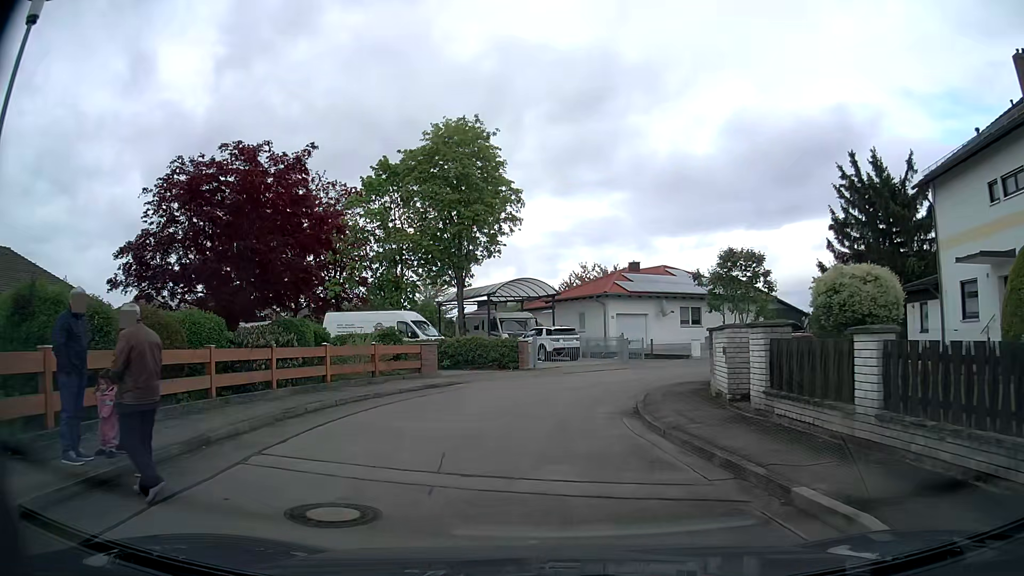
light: Day
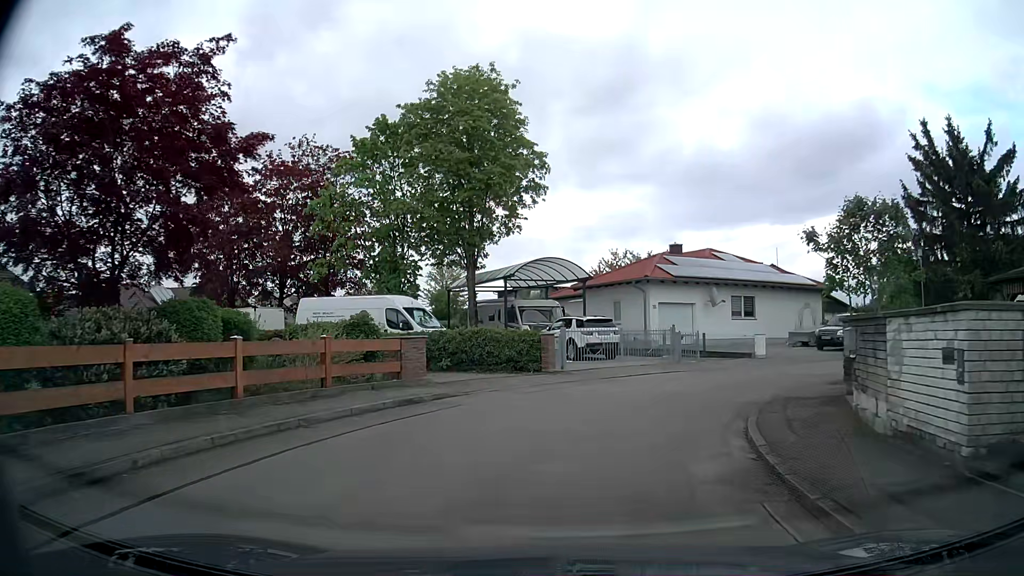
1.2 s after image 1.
(-0.1, +6.5) m; -2°
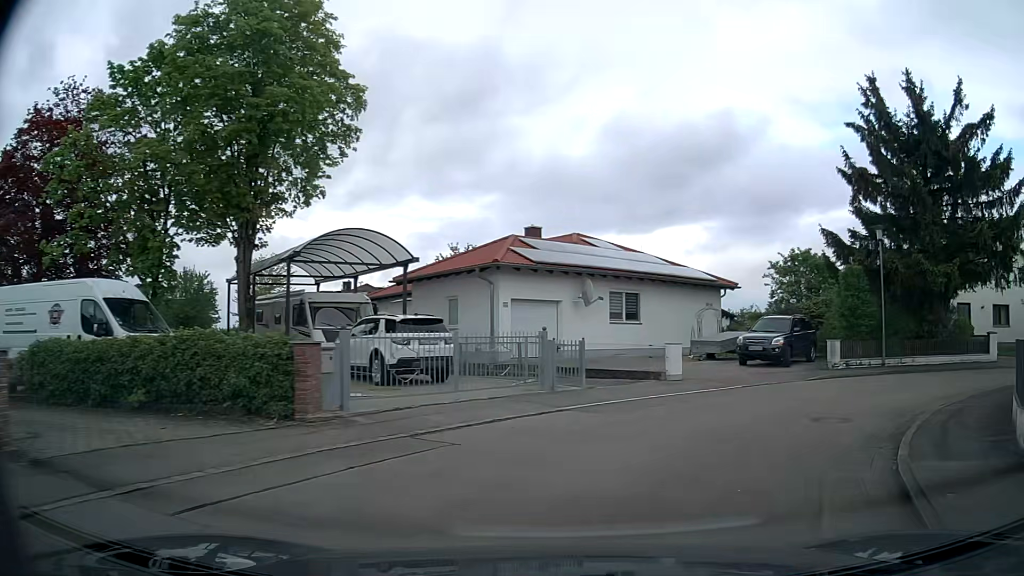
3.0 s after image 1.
(+0.7, +9.8) m; +12°
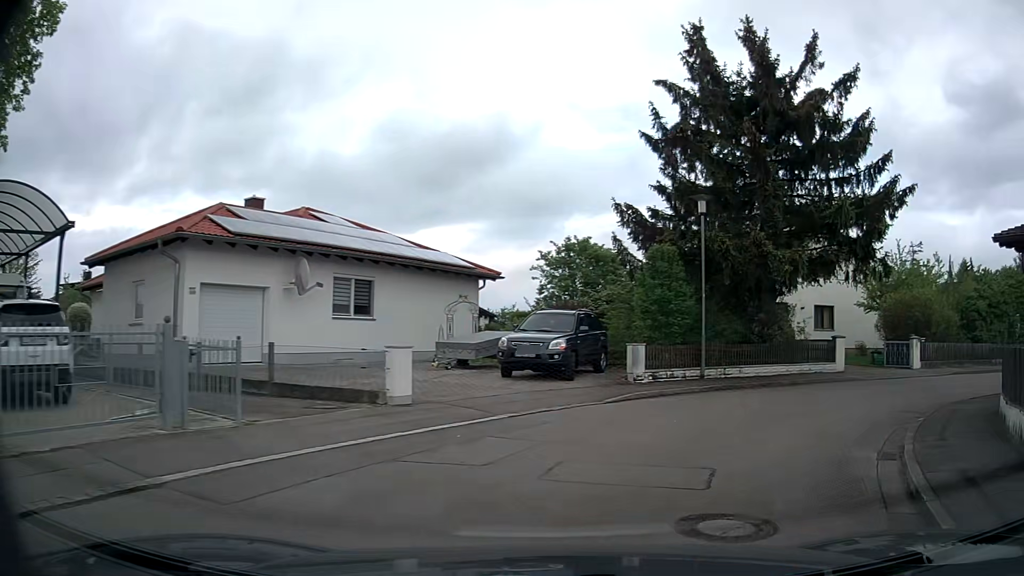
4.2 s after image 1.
(+1.2, +6.4) m; +20°
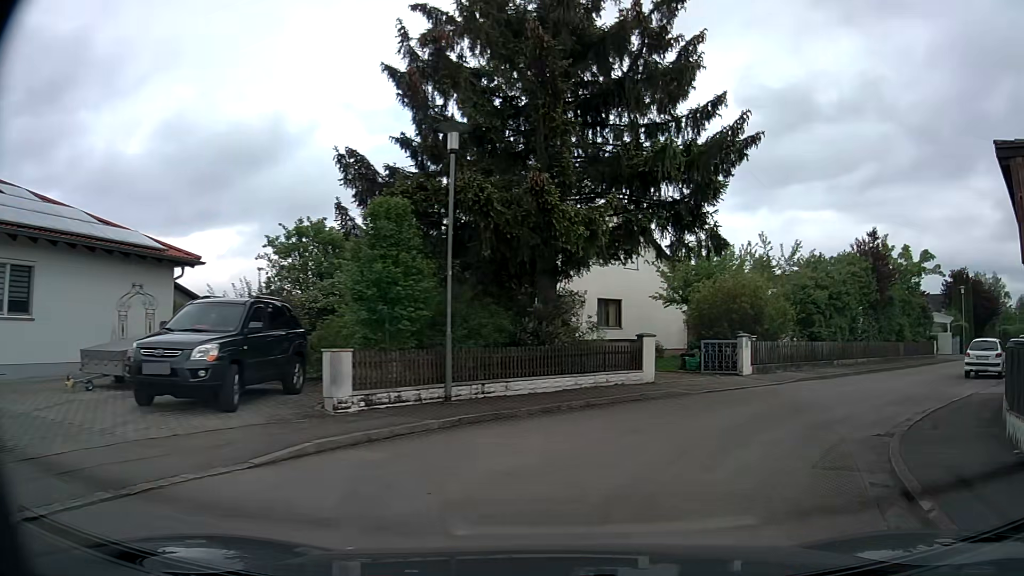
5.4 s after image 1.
(+1.2, +6.5) m; +21°
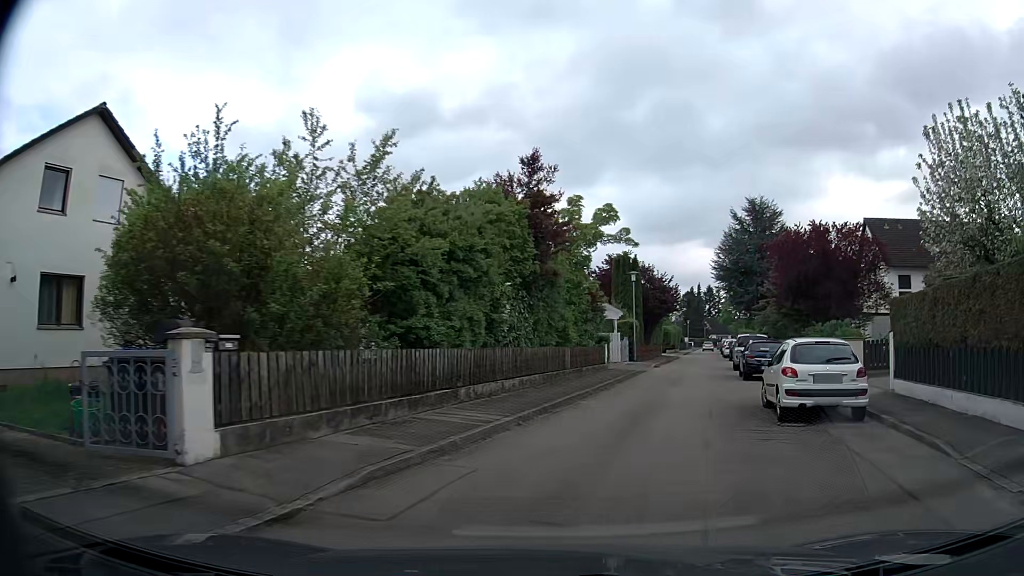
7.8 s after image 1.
(+4.5, +14.1) m; +32°
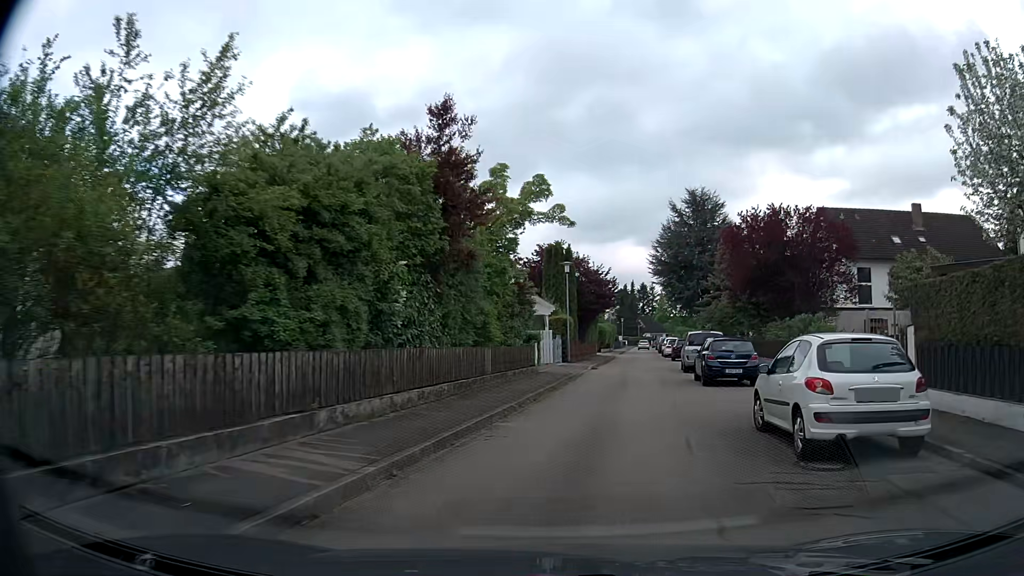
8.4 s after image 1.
(+0.3, +4.3) m; +7°
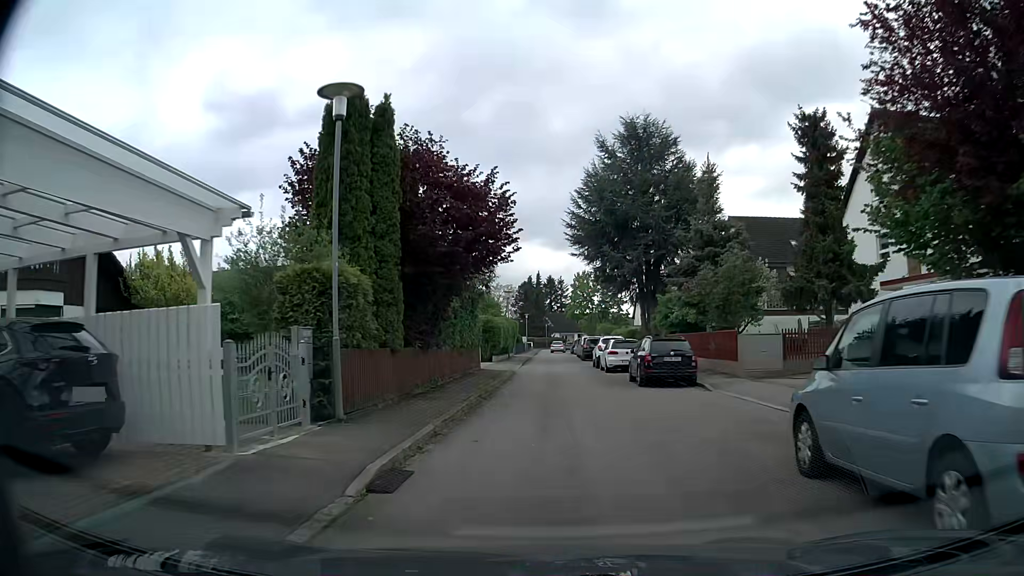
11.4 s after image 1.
(+2.5, +25.1) m; +8°
(0, +10) (0, +20) (0, +30) (0, +40) (0, +50) (0, +60) (0, +70) (0, +80) (0, +90) (+1, +100) m
